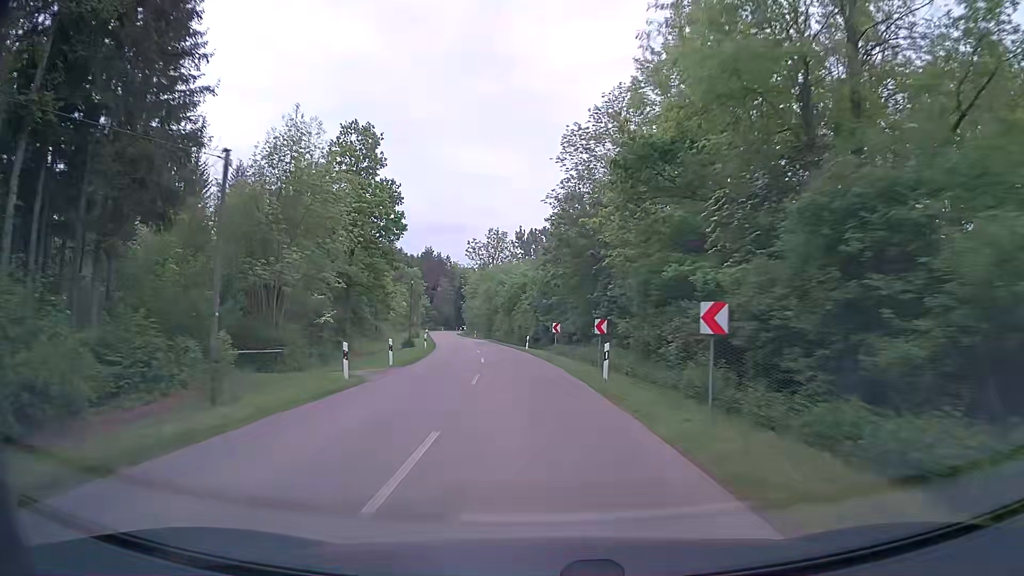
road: tertiary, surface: asphalt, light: Day
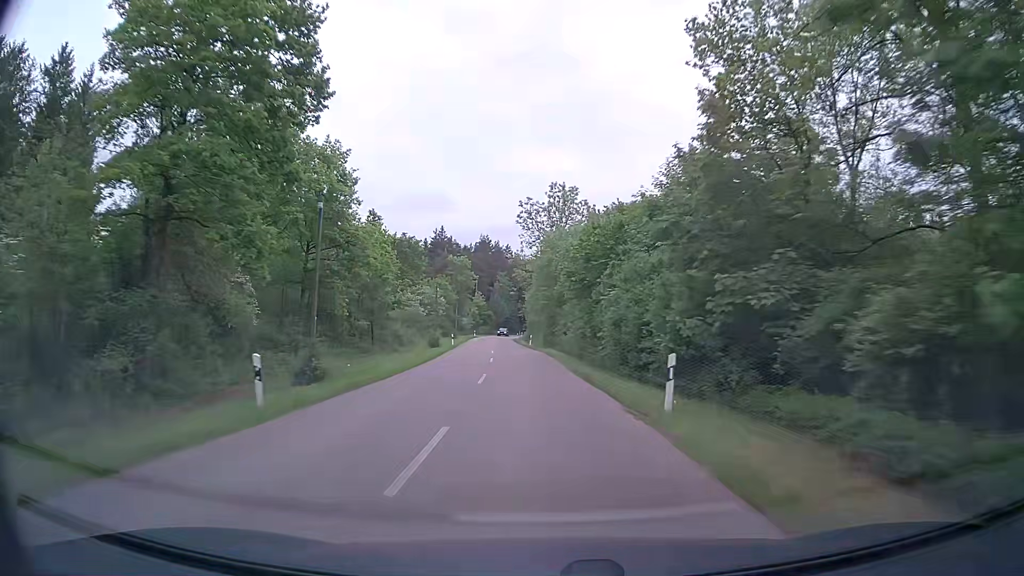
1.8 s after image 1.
(-2.0, +35.7) m; -6°
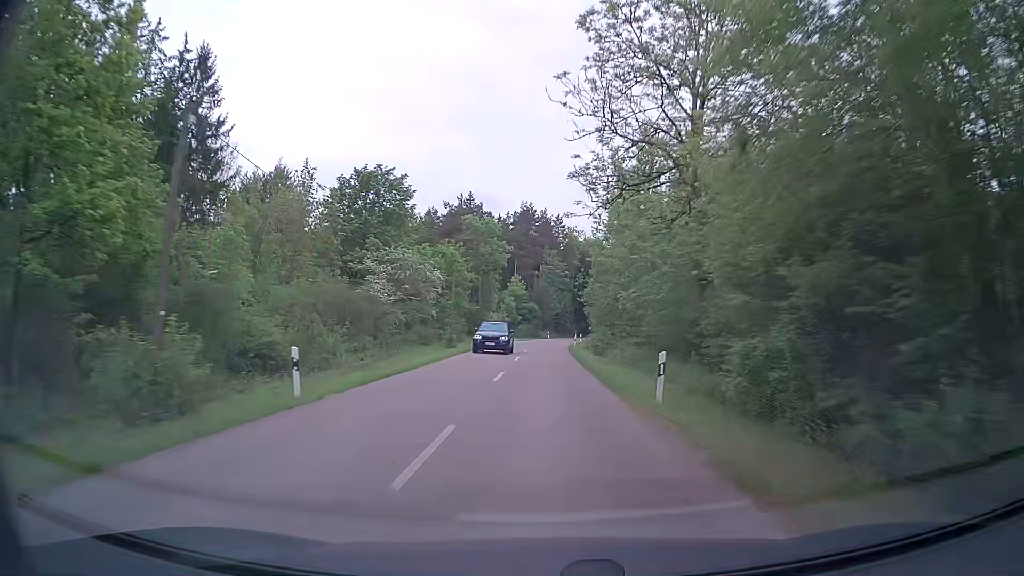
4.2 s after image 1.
(-2.6, +48.5) m; -5°
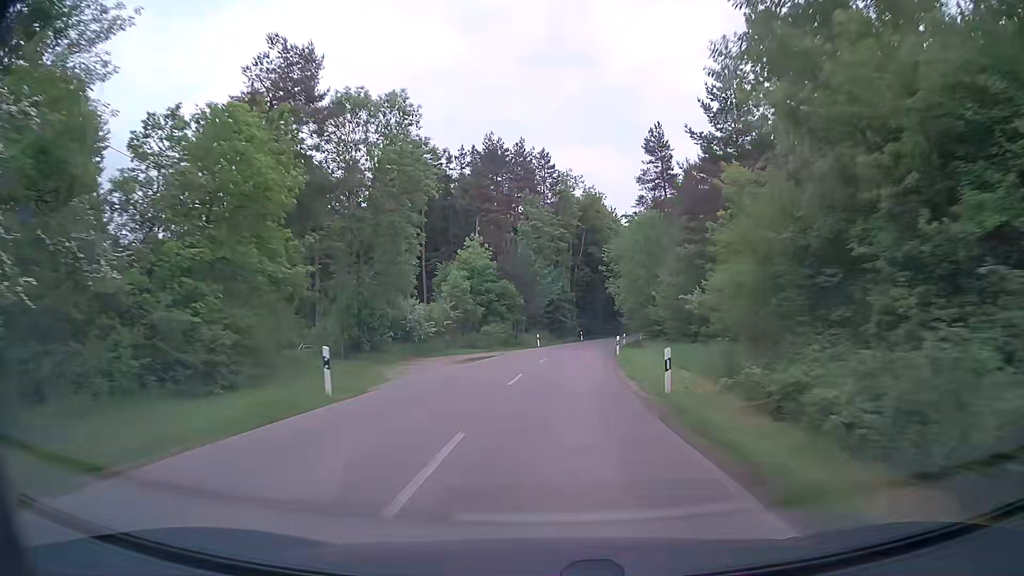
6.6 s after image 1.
(+0.1, +49.4) m; +1°
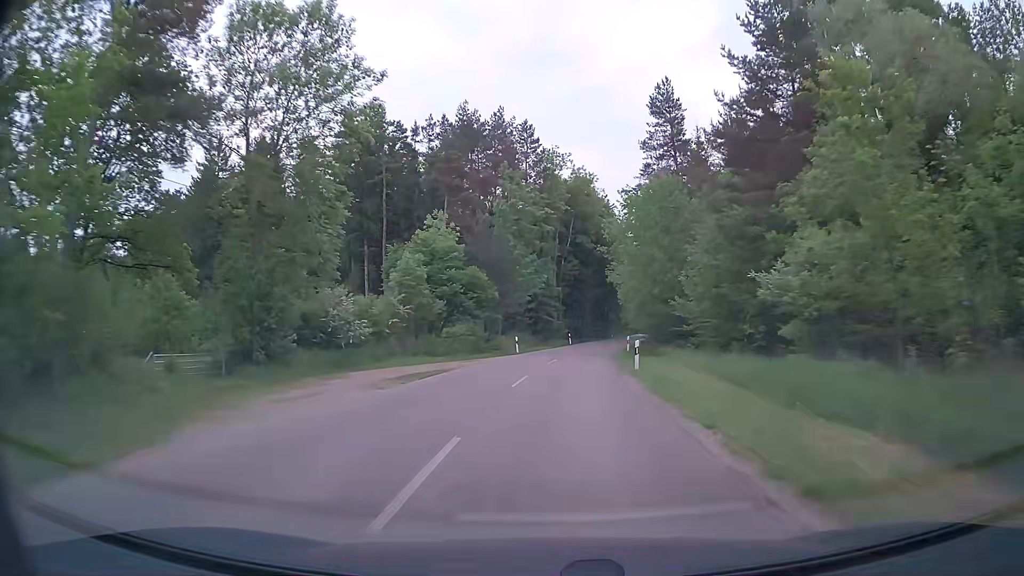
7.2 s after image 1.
(+0.2, +12.5) m; +1°
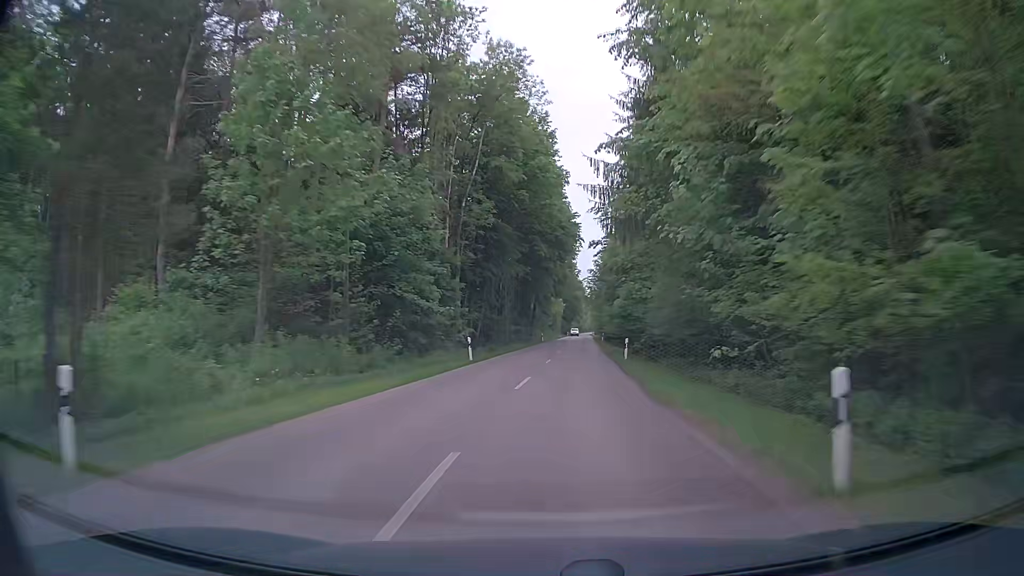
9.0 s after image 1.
(+2.2, +37.4) m; +7°
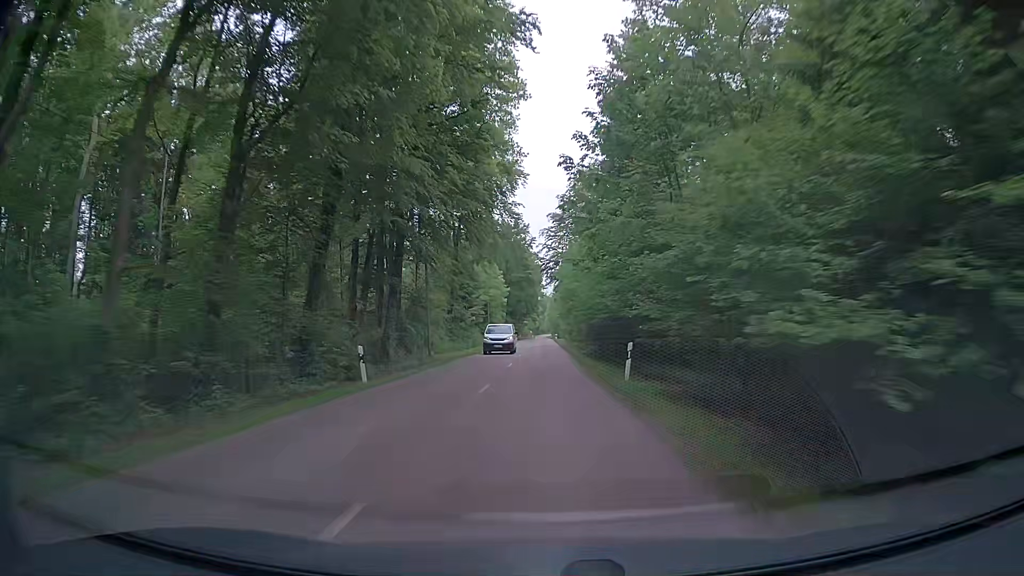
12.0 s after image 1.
(+3.6, +62.5) m; +5°
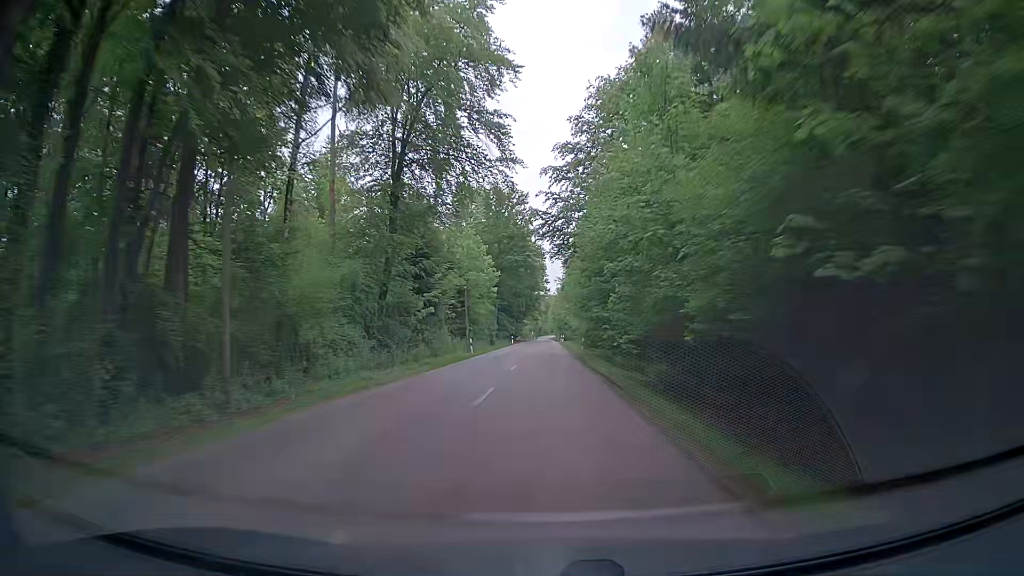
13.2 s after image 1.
(-0.5, +24.9) m; -1°
(0, +10) (0, +20) (0, +30) (0, +40) (0, +50) (0, +60) (0, +70) (0, +80) (+1, +90) (+1, +100) m
